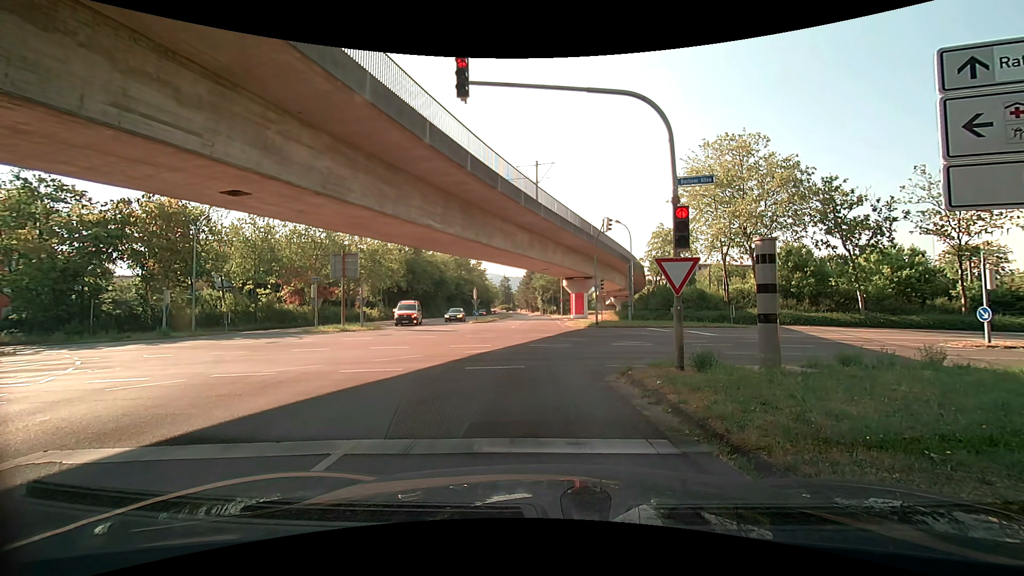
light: Day
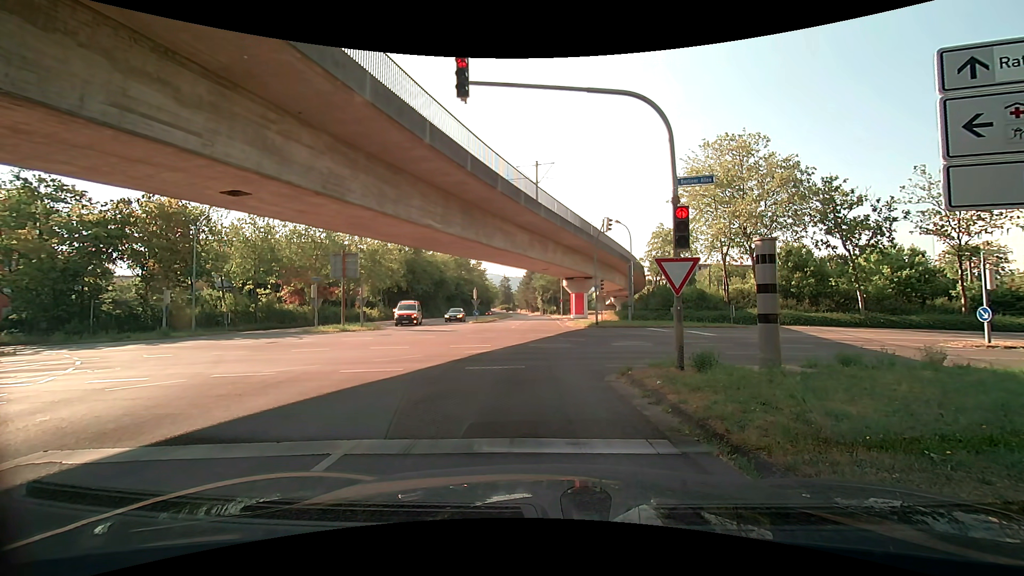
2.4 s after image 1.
(0.0, 0.0) m; 0°
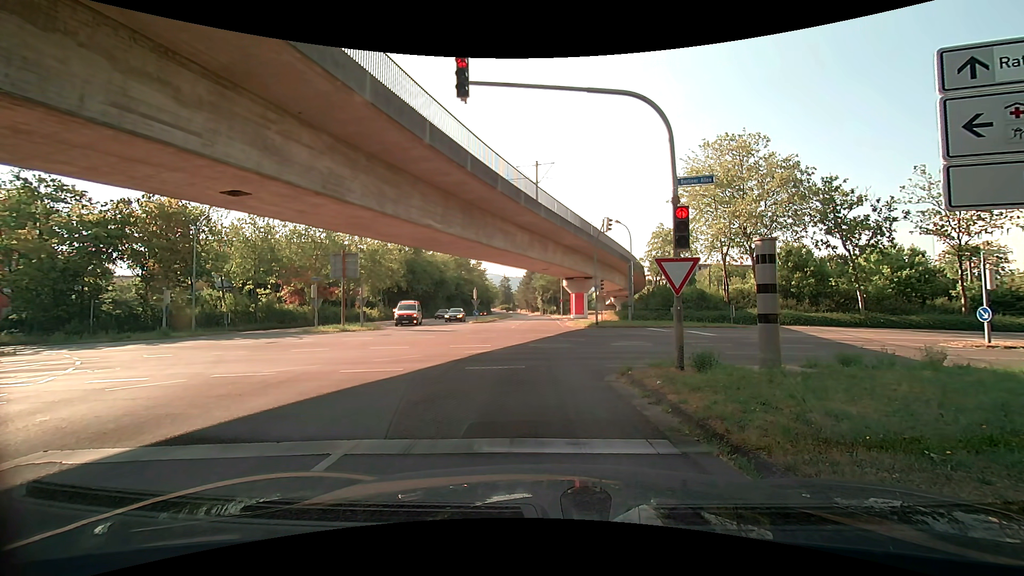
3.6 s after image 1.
(0.0, 0.0) m; 0°
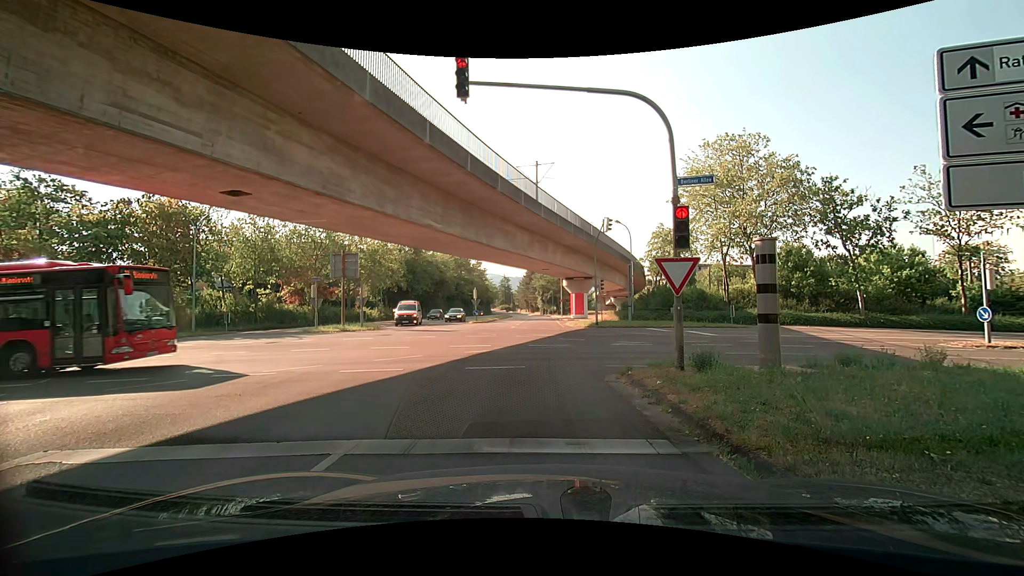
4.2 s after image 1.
(0.0, 0.0) m; 0°
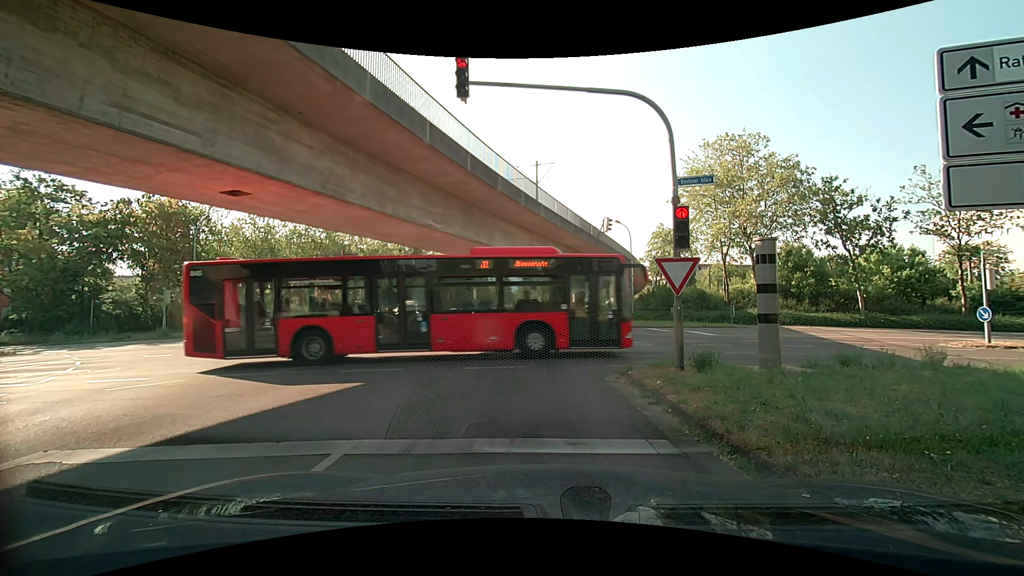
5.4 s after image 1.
(0.0, 0.0) m; 0°
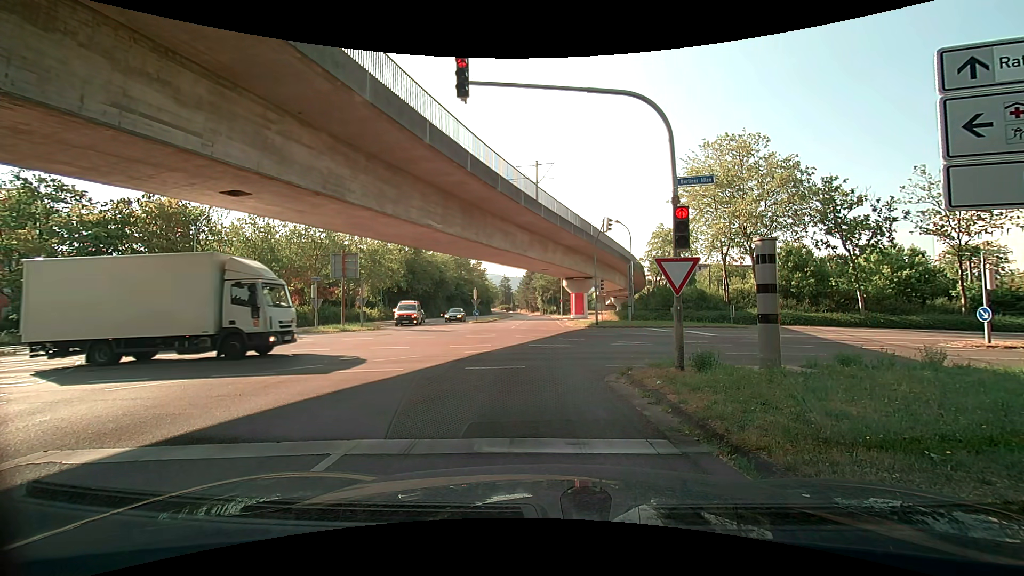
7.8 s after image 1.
(0.0, 0.0) m; 0°
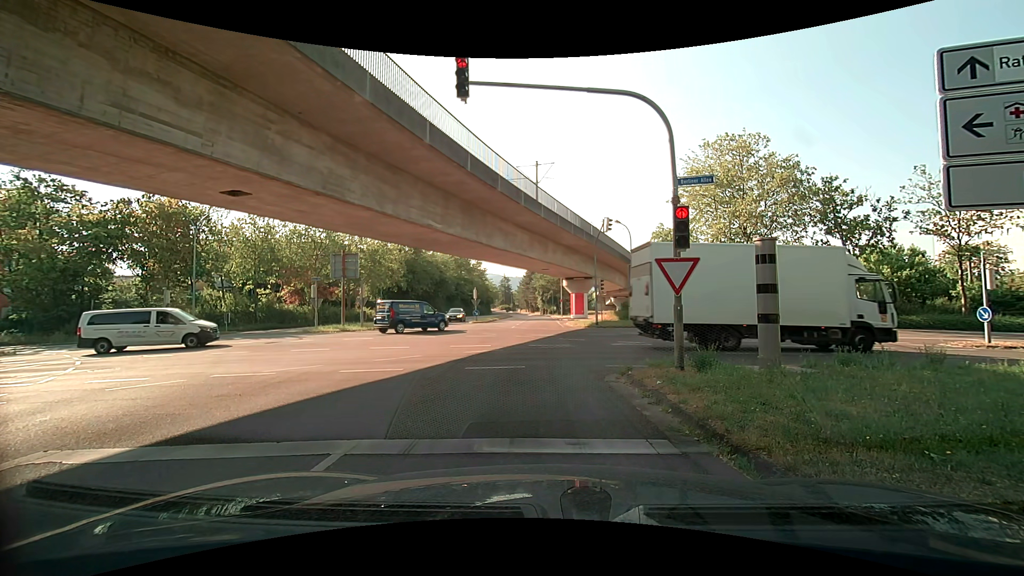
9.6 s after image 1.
(0.0, 0.0) m; 0°
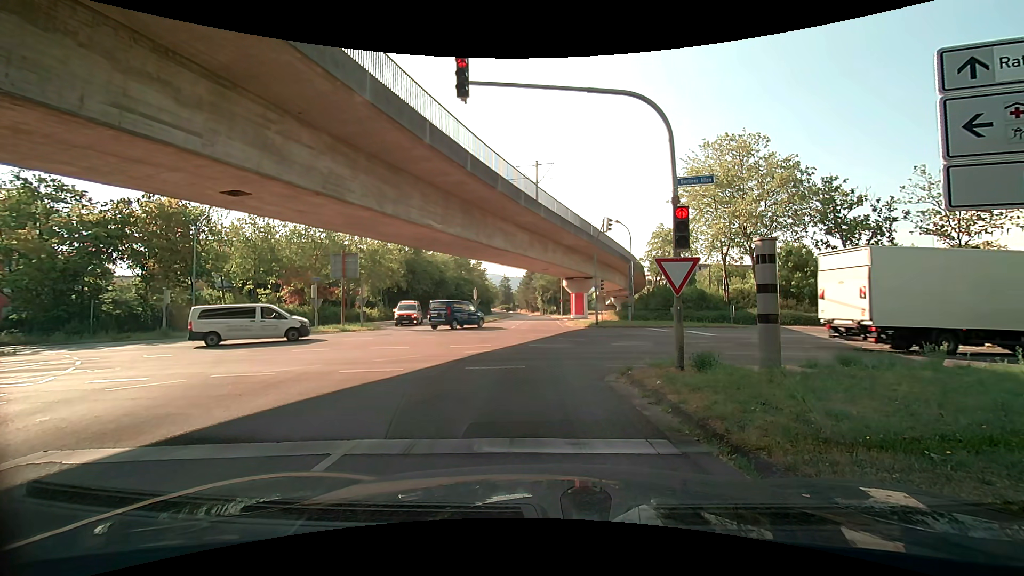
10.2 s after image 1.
(0.0, 0.0) m; 0°
(-1, +10) (-2, +20) (-2, +30) (-2, +40) (-3, +50) (-3, +60) (-4, +70) (-5, +80) (-5, +90) (-6, +100) m
